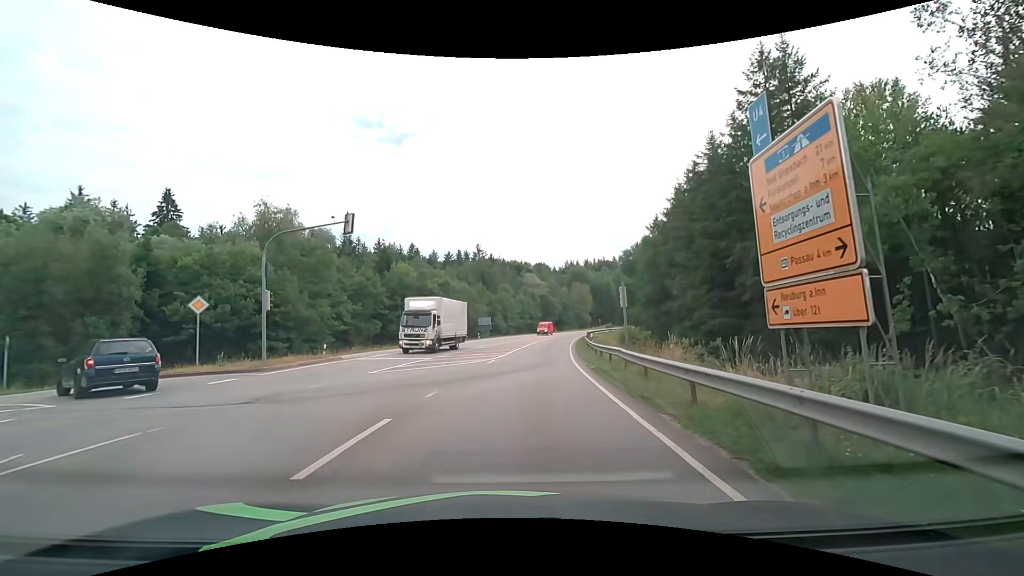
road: secondary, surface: asphalt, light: Day
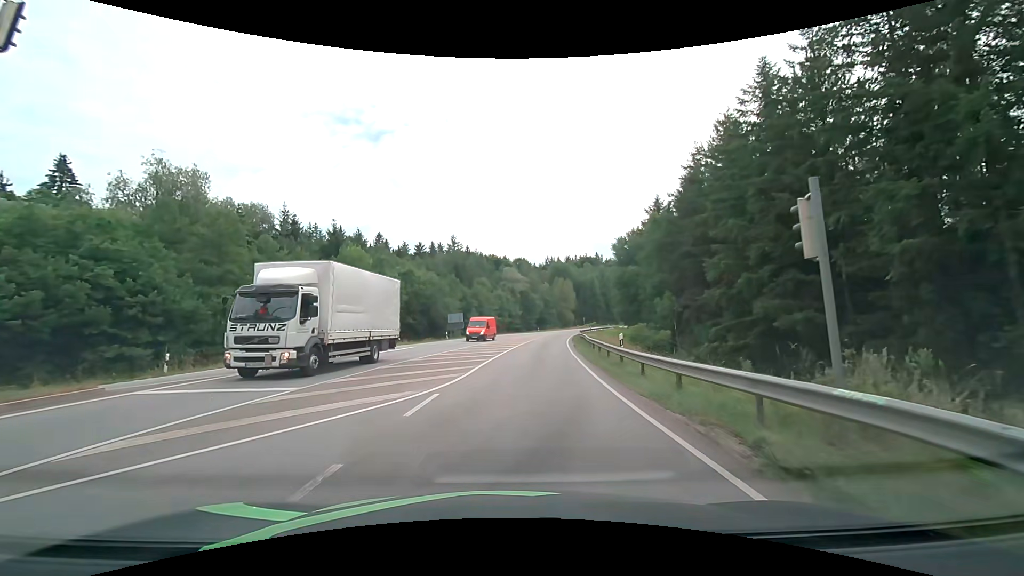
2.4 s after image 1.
(+0.2, +14.7) m; +2°
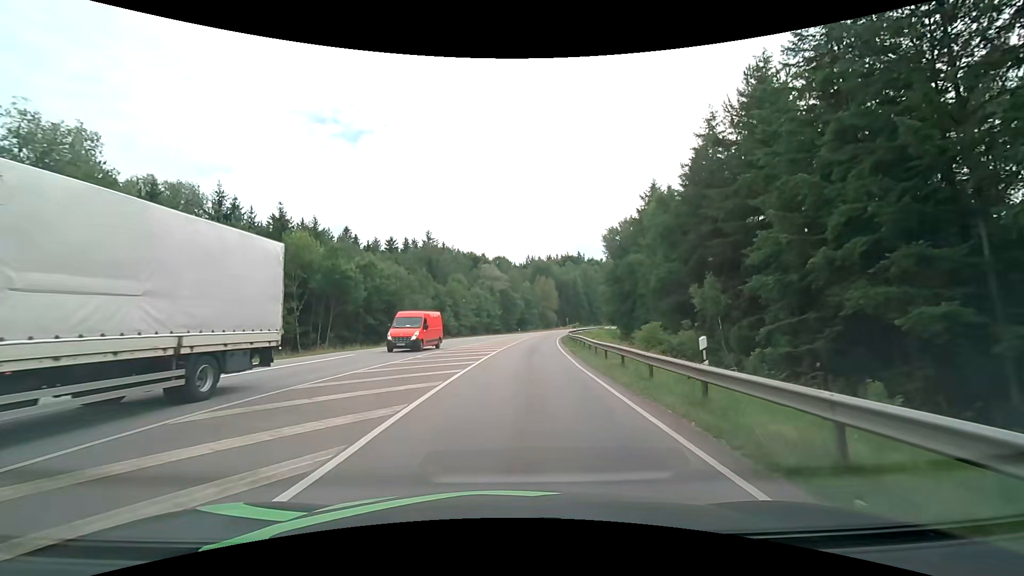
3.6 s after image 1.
(+0.2, +10.3) m; +2°
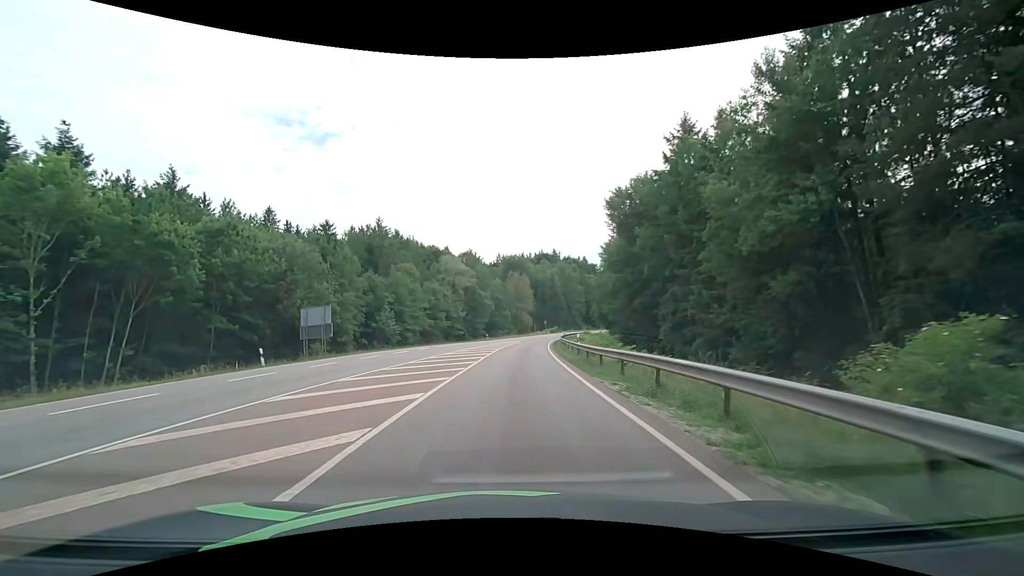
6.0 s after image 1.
(+0.9, +26.0) m; +3°
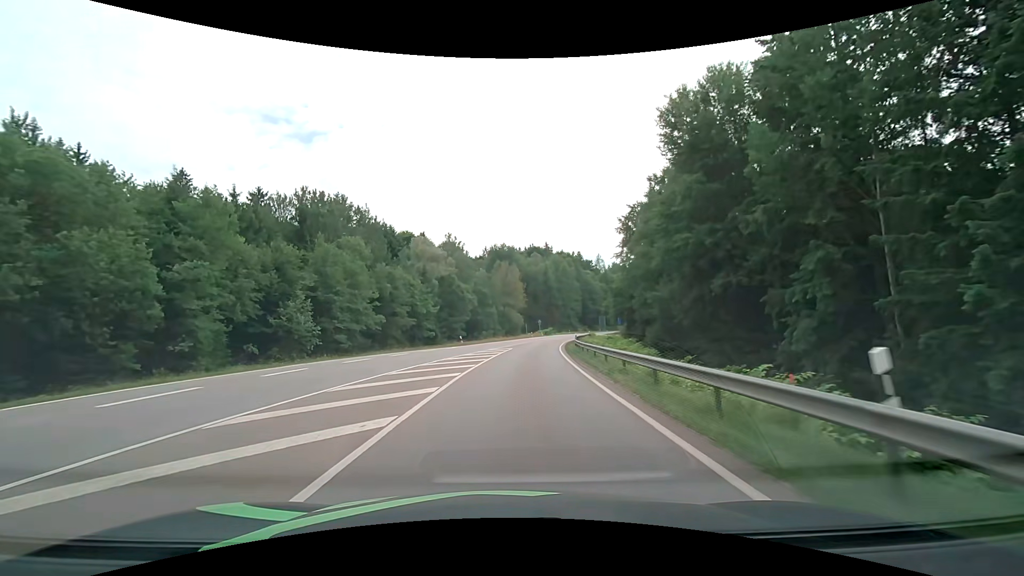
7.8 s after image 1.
(+0.3, +24.3) m; +1°
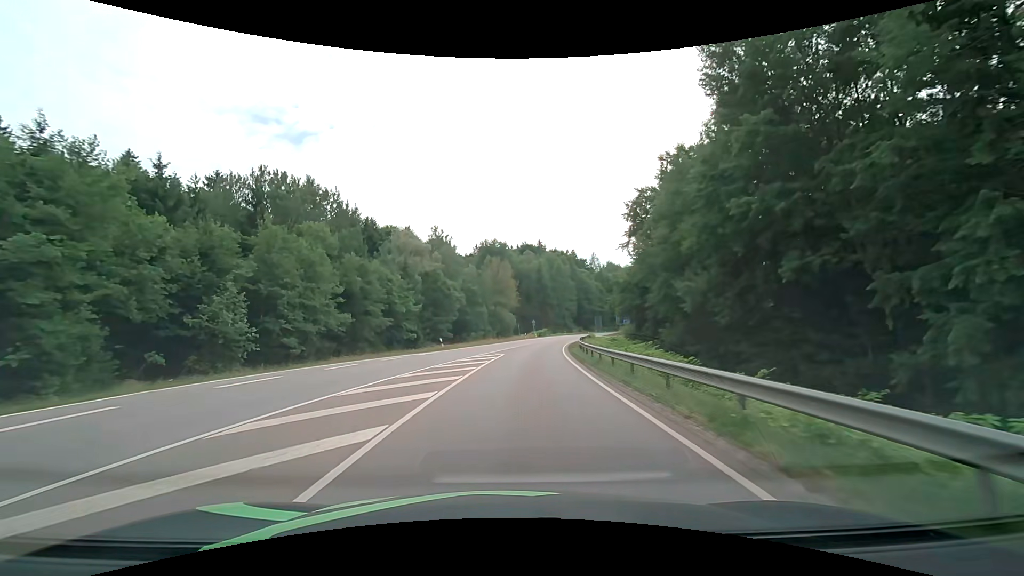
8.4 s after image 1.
(+0.1, +9.1) m; +1°
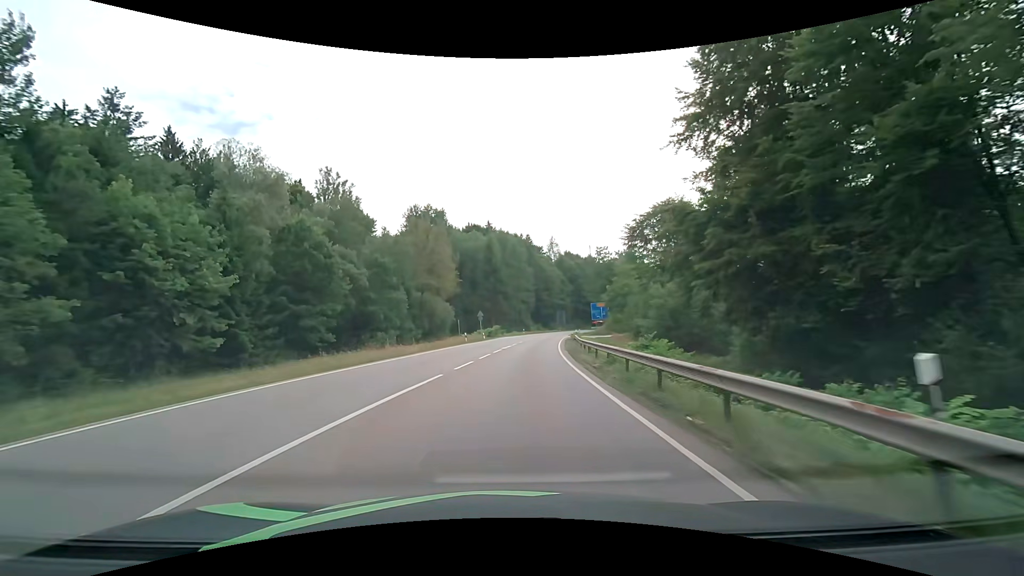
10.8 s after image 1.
(+1.7, +36.2) m; +6°
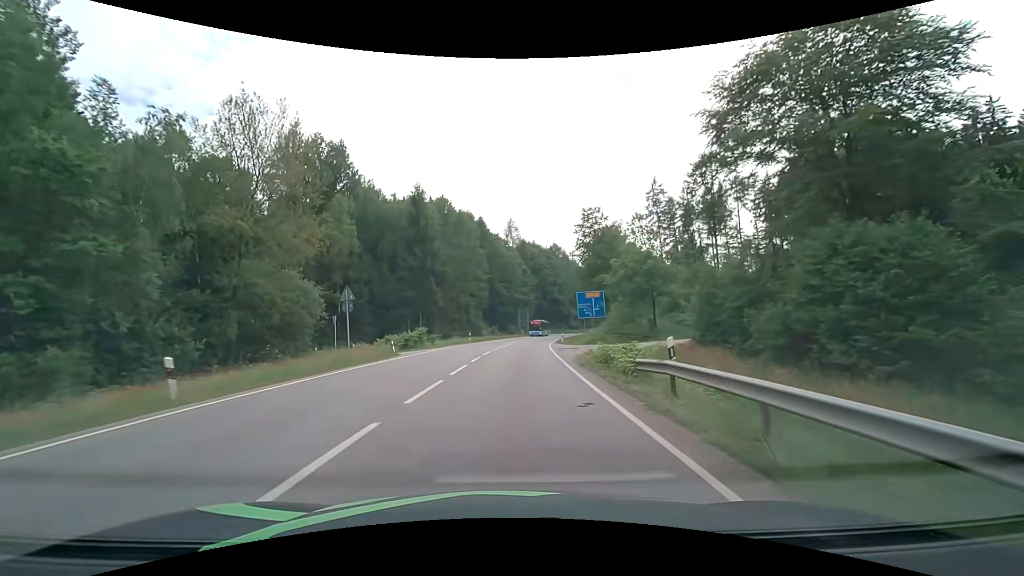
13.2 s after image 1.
(+1.8, +37.9) m; +5°
(0, +10) (0, +20) (+1, +30) (+2, +40) (+2, +50) (+4, +60) (+5, +70) (+6, +80) (+8, +89) (+10, +99) m
